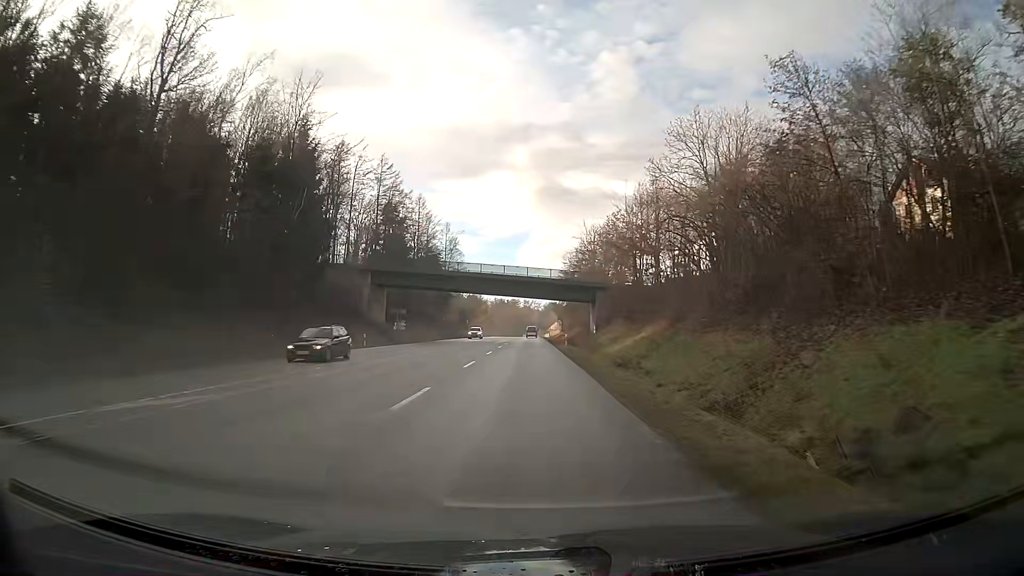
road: secondary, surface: asphalt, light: Day
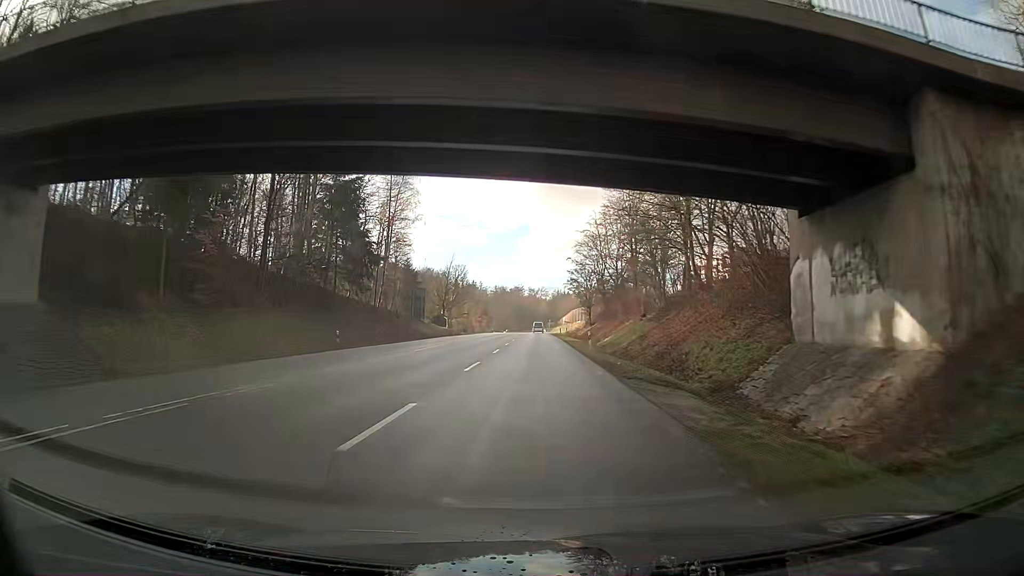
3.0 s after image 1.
(-0.6, +62.1) m; -1°
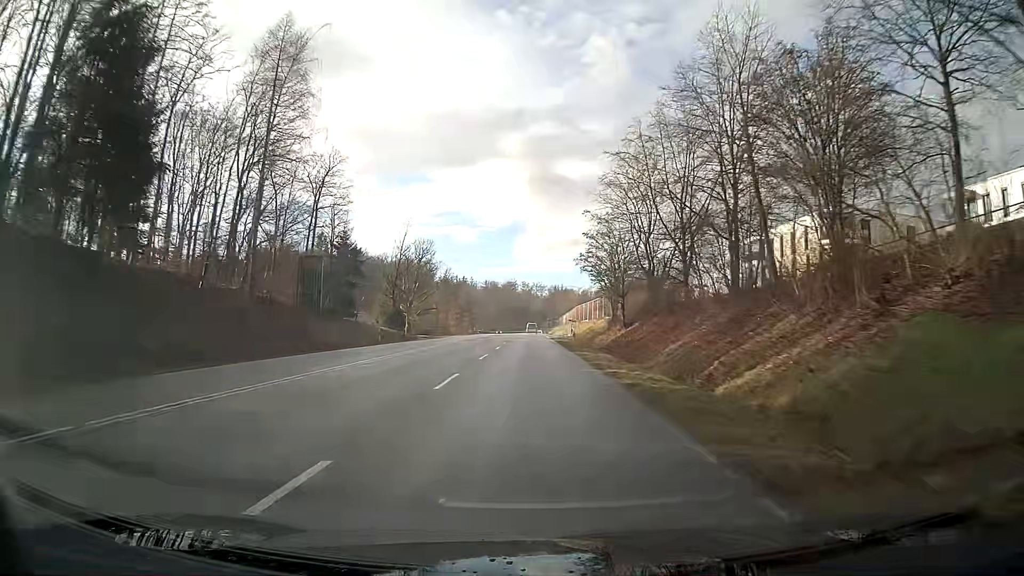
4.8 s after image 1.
(+0.1, +39.3) m; 0°
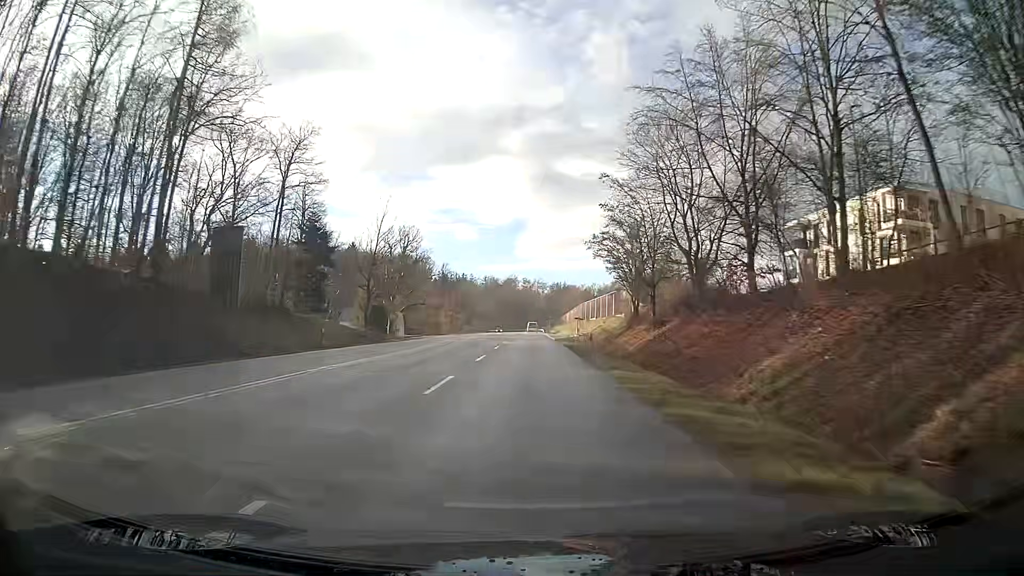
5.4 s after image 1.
(0.0, +13.1) m; 0°
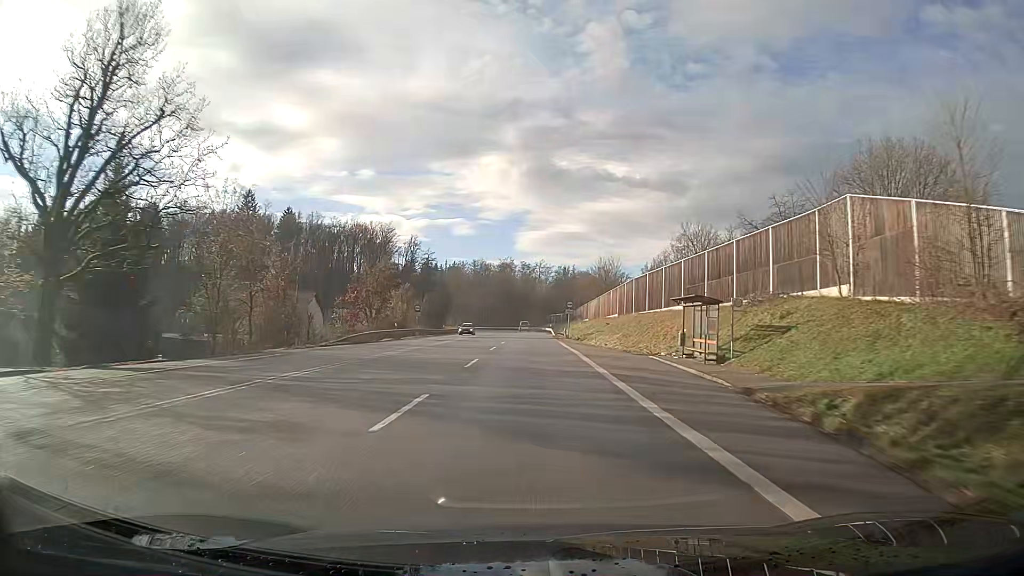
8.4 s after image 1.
(0.0, +66.9) m; 0°
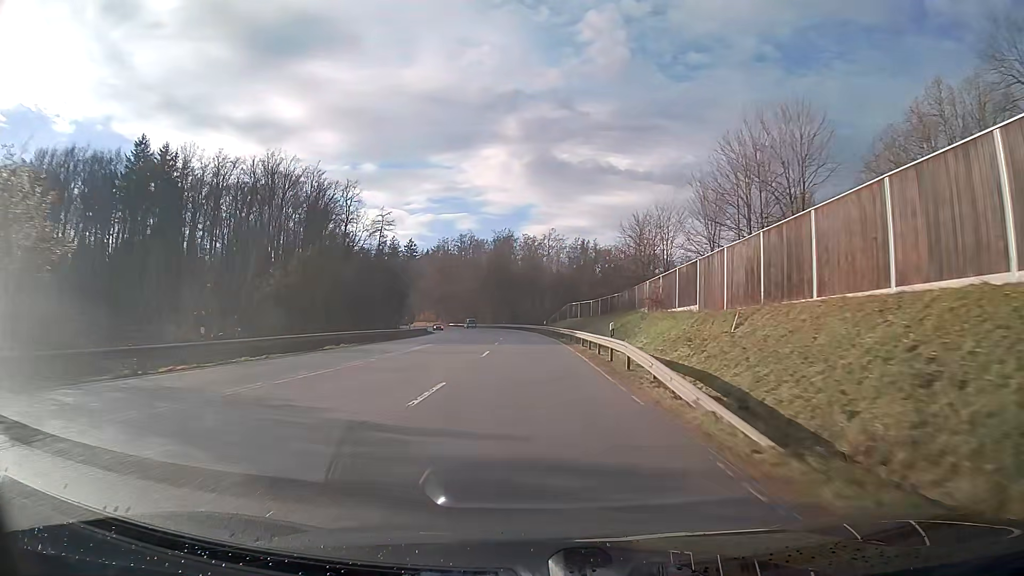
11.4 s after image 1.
(-0.2, +67.1) m; -1°
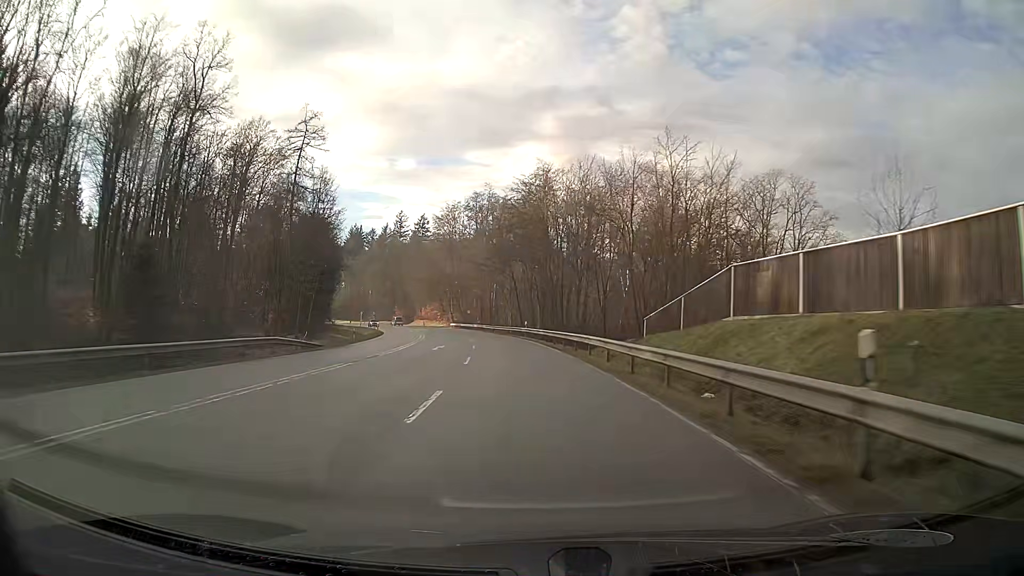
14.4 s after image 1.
(-1.6, +64.9) m; -4°
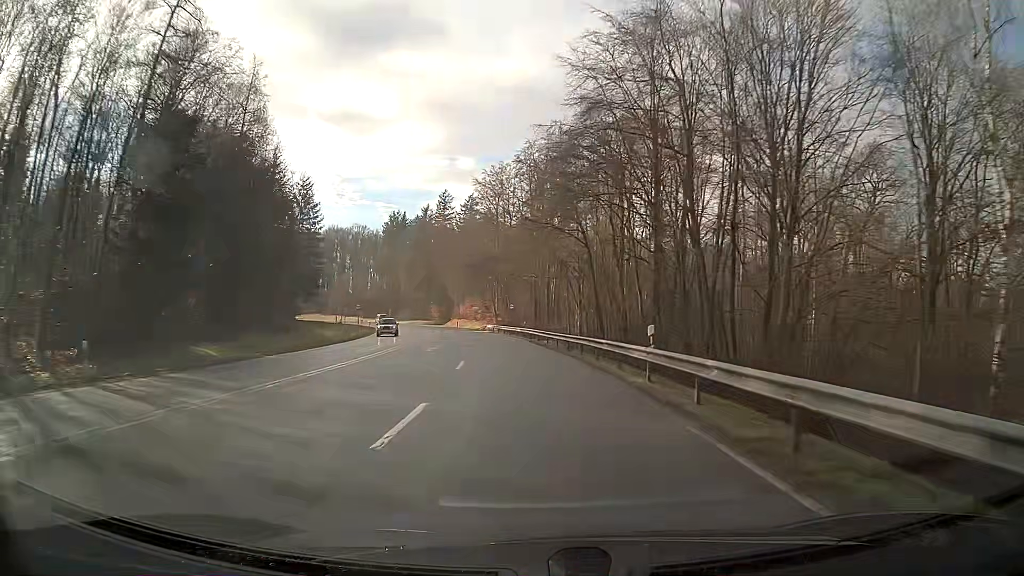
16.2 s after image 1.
(-1.8, +38.5) m; -5°
